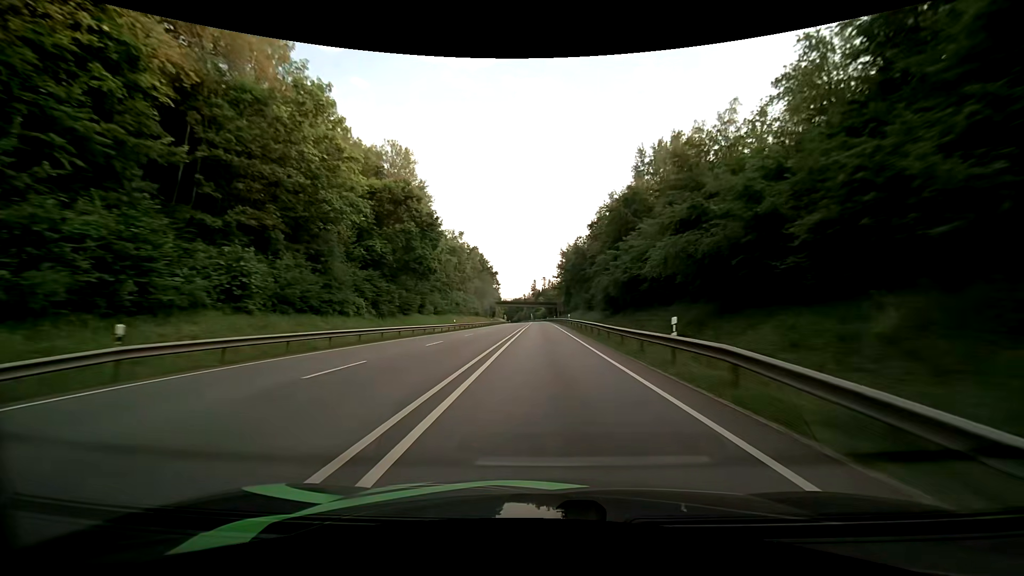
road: primary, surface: asphalt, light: Day
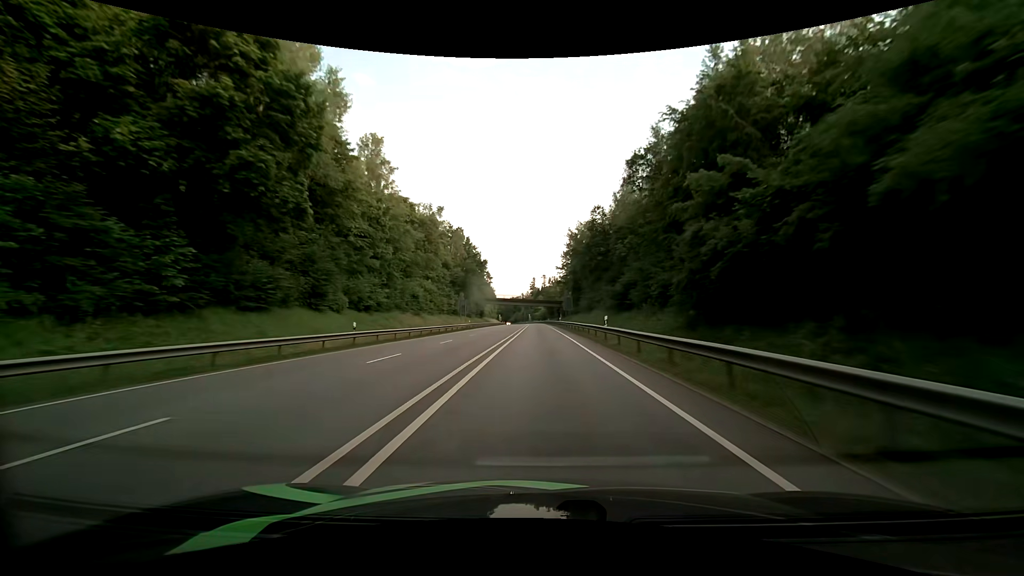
(0.0, +32.1) m; 0°
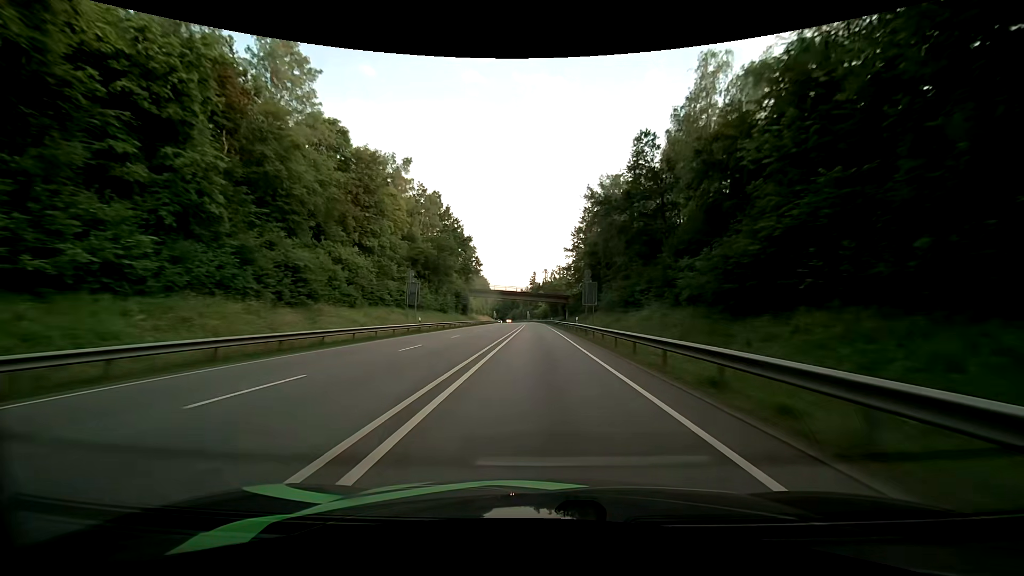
(-0.1, +31.9) m; 0°
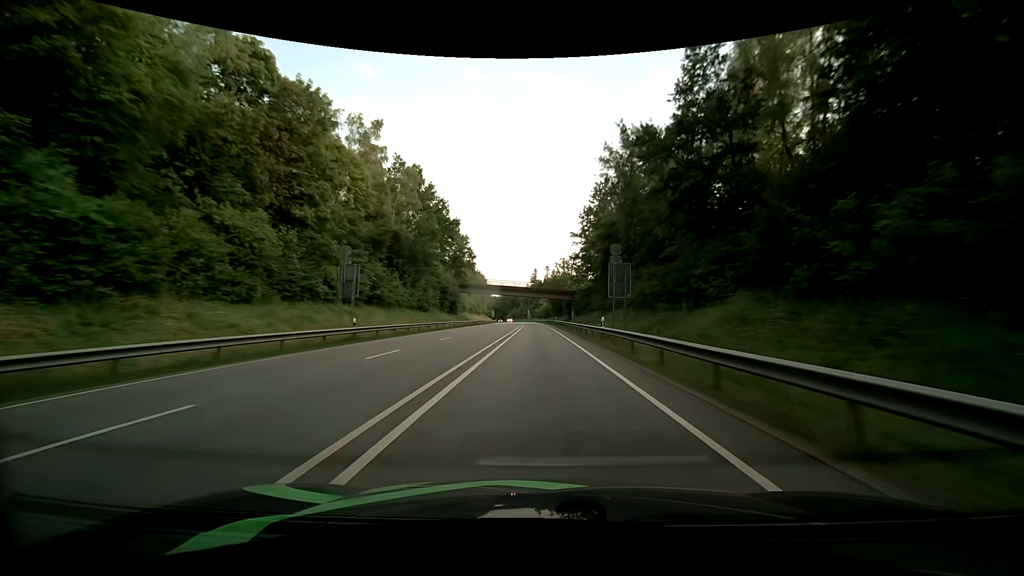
(-0.1, +15.8) m; 0°
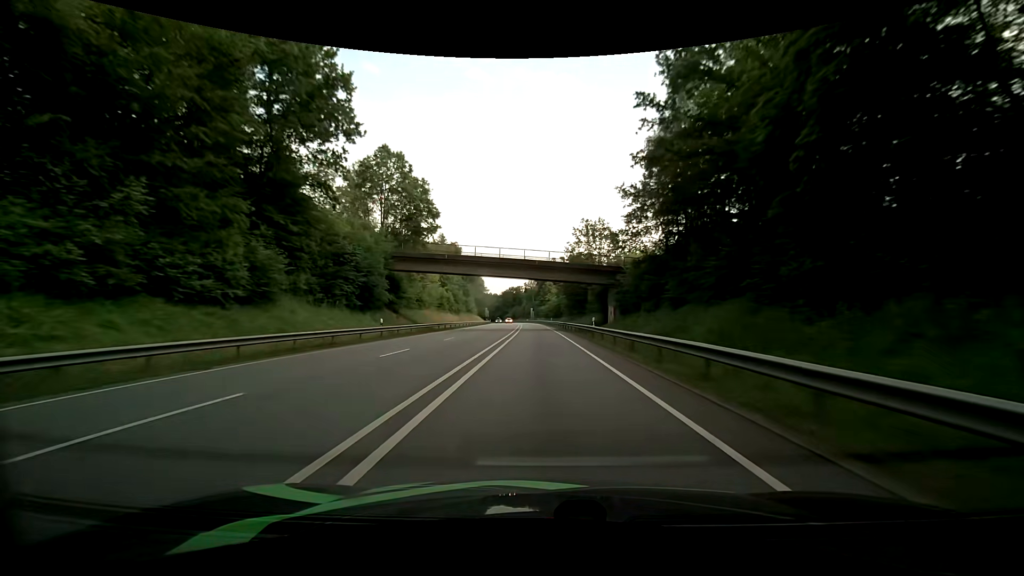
(-0.3, +47.2) m; 0°
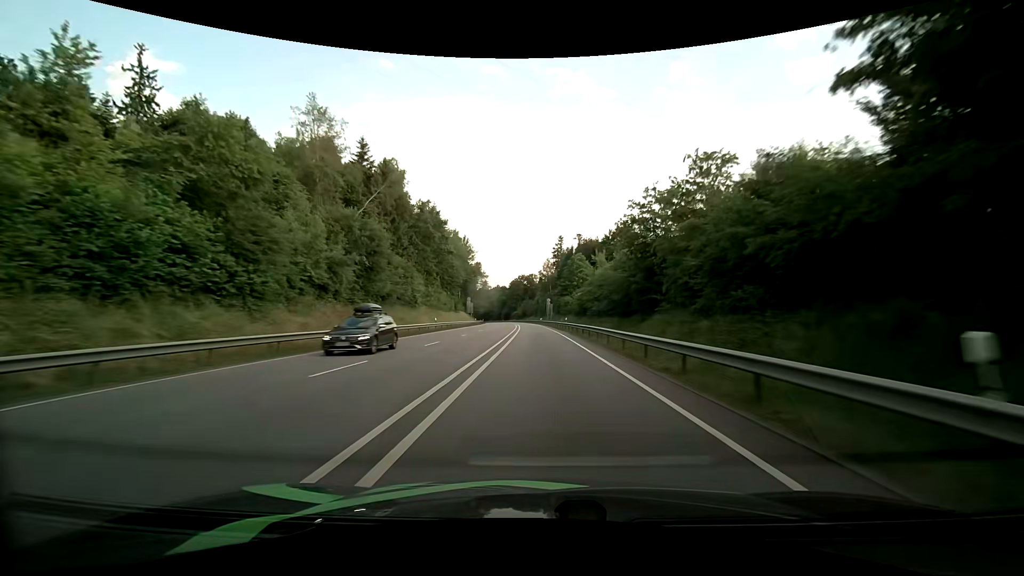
(-1.2, +78.3) m; -2°
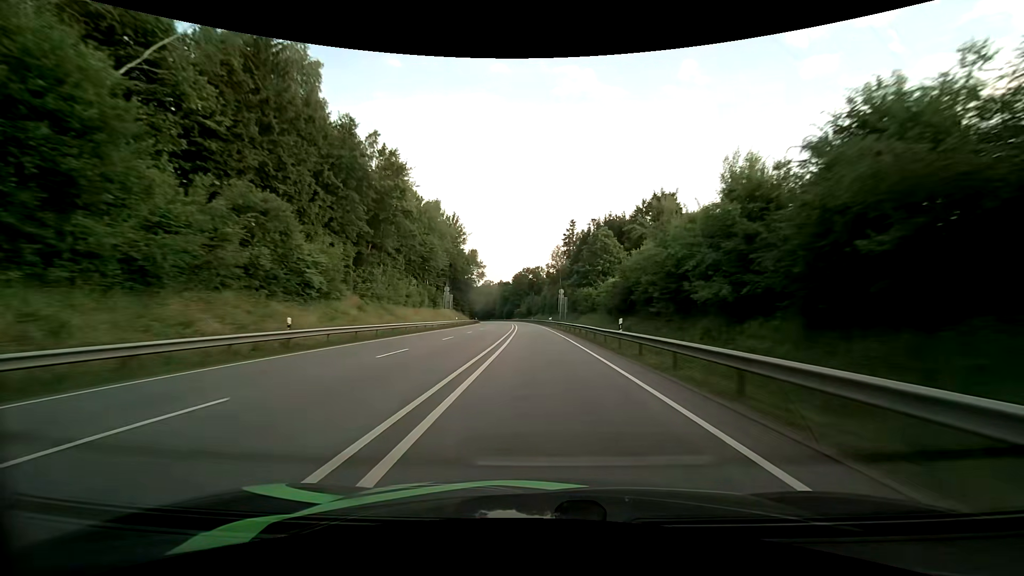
(-0.3, +31.4) m; -1°
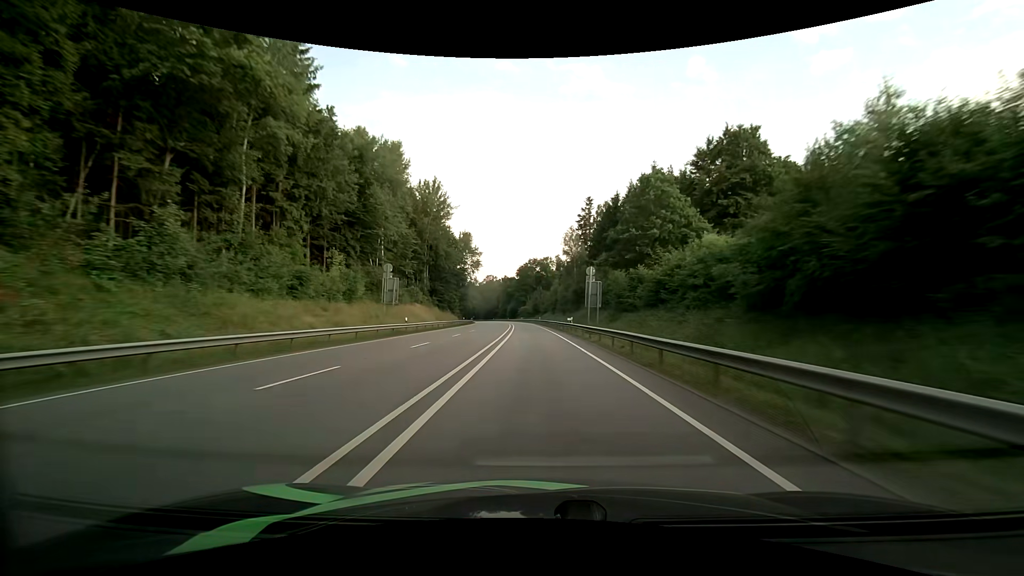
(-0.2, +31.2) m; -1°
(0, +10) (0, +20) (0, +30) (-1, +40) (-1, +50) (-1, +60) (-2, +70) (-3, +80) (-3, +90) (-4, +100) m
